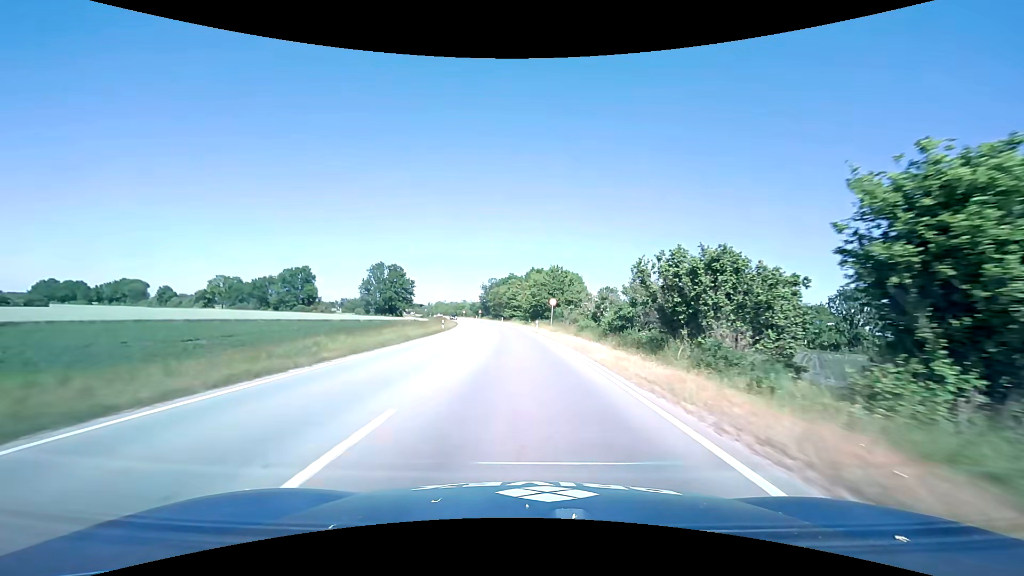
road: primary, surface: asphalt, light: Day
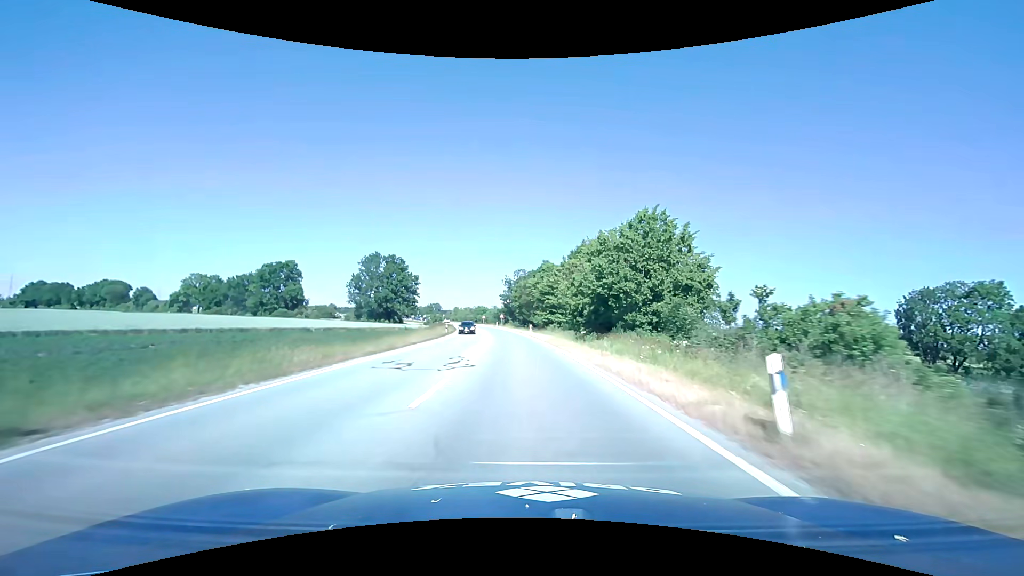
(-1.5, +44.0) m; -4°
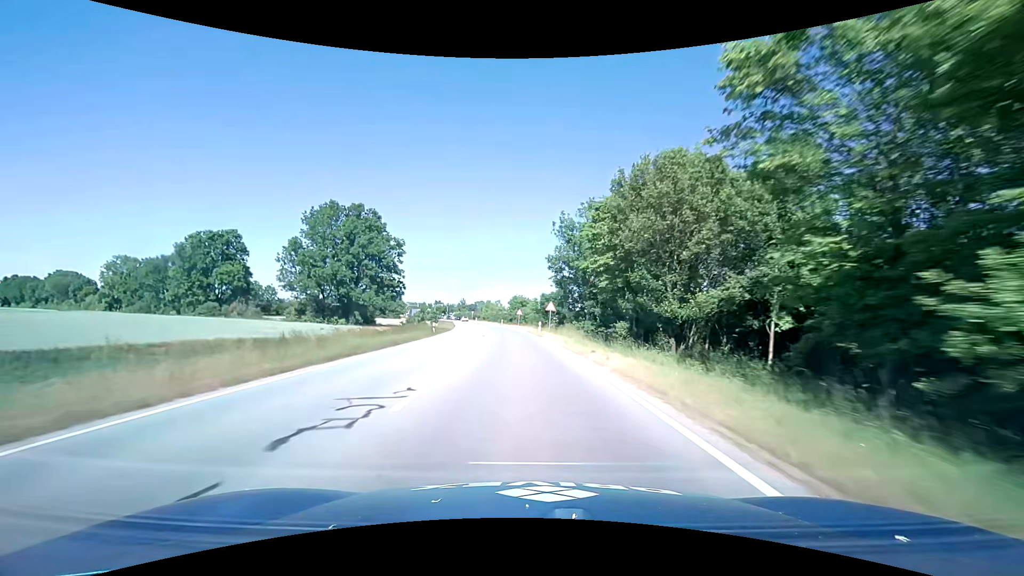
(-2.9, +61.7) m; -6°
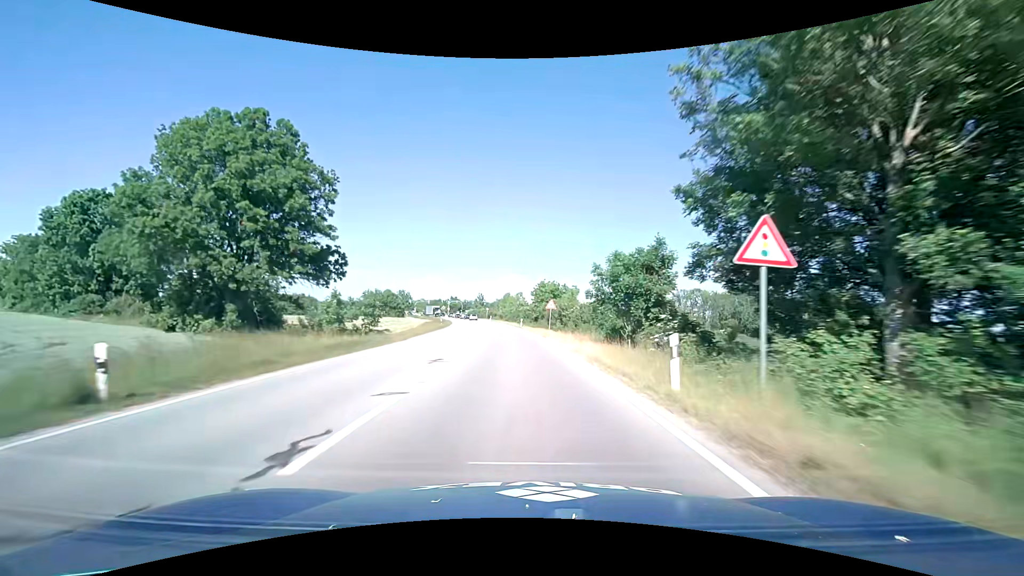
(-0.9, +35.9) m; -3°
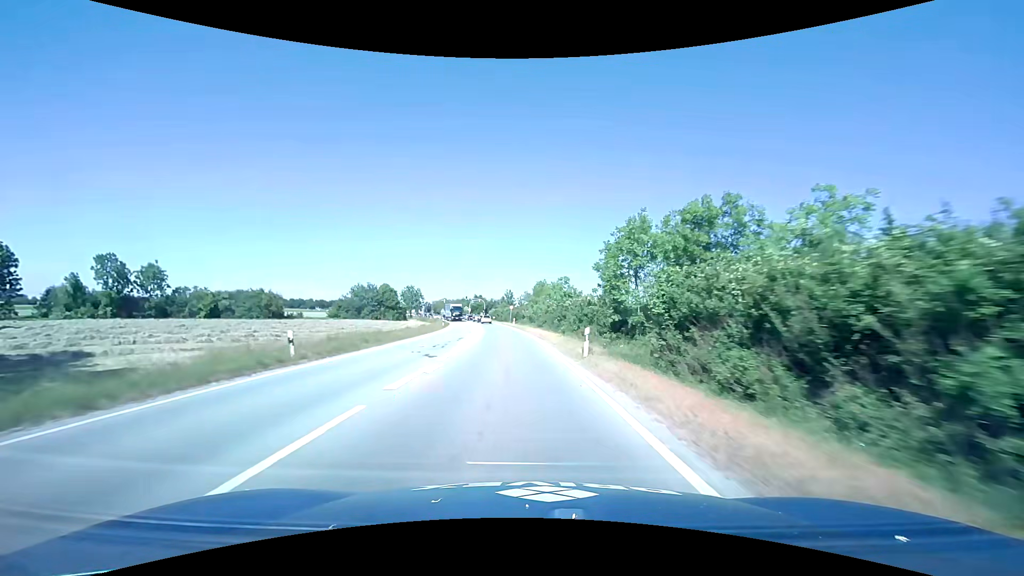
(-1.3, +42.4) m; -4°
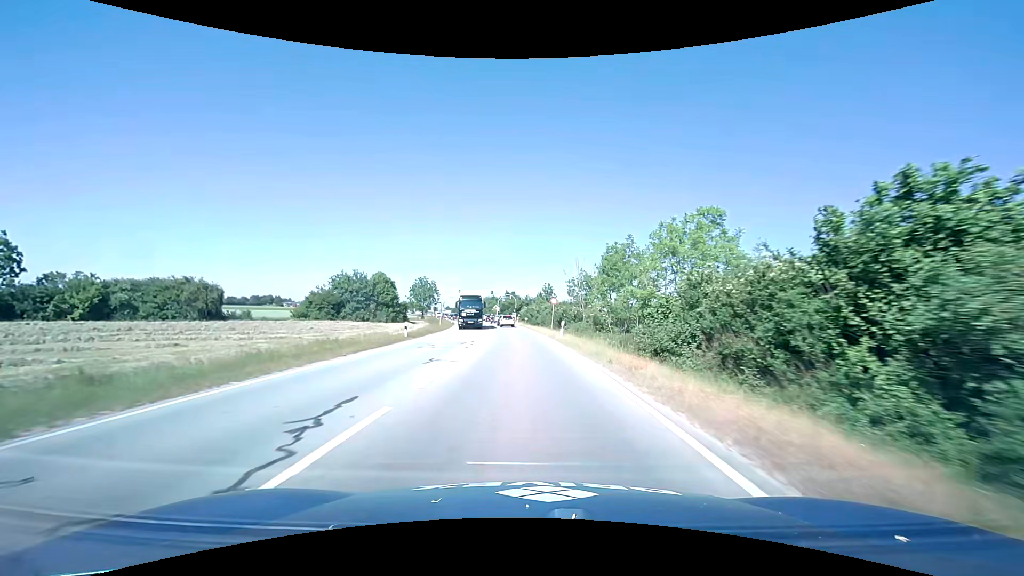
(-1.6, +36.1) m; -5°
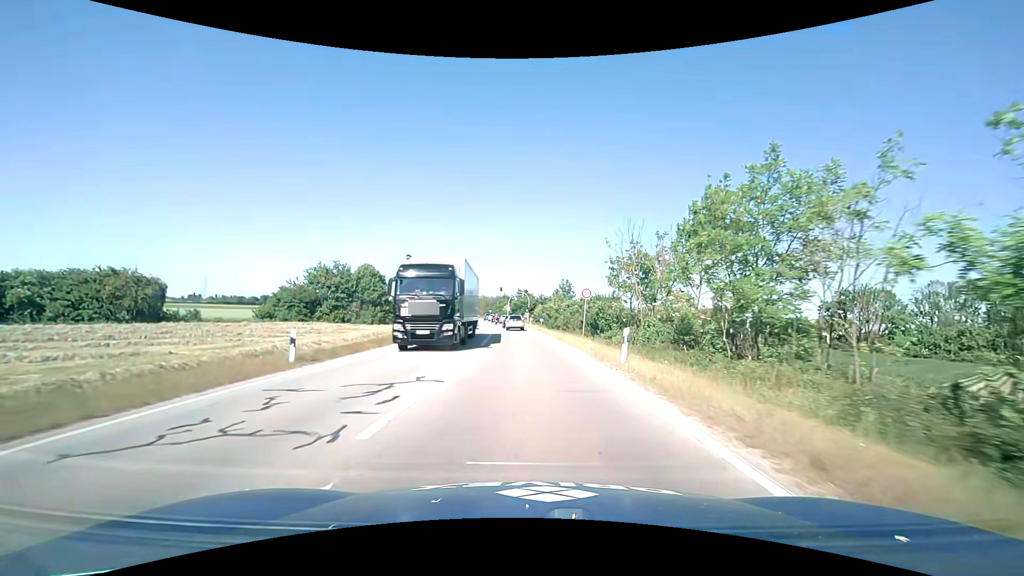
(-0.2, +15.8) m; -2°
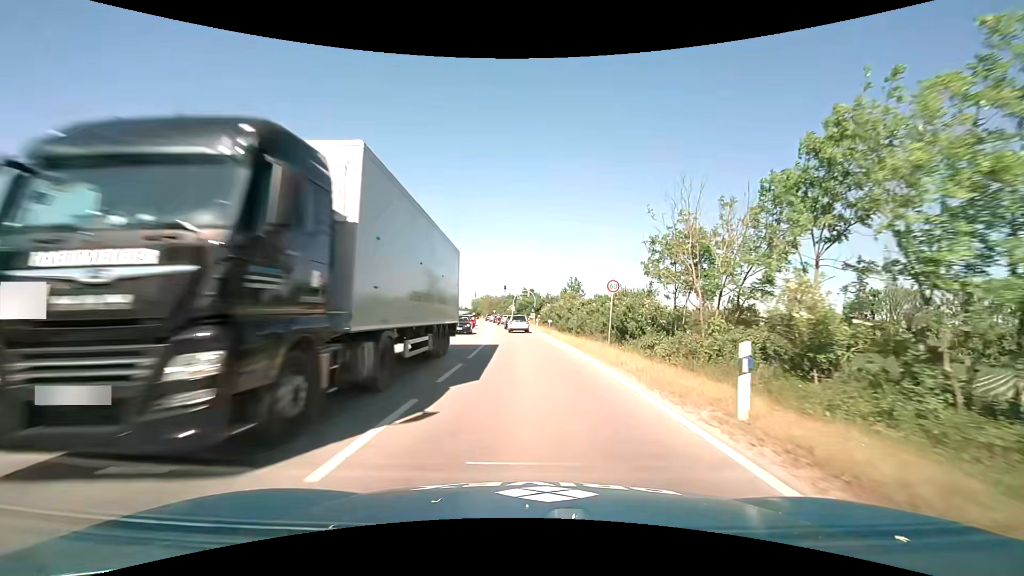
(0.0, +7.2) m; -1°
(0, +10) (0, +20) (-1, +30) (-1, +40) (-2, +50) (-2, +60) (-2, +70) (-2, +80) (-2, +90) (-1, +100) m
